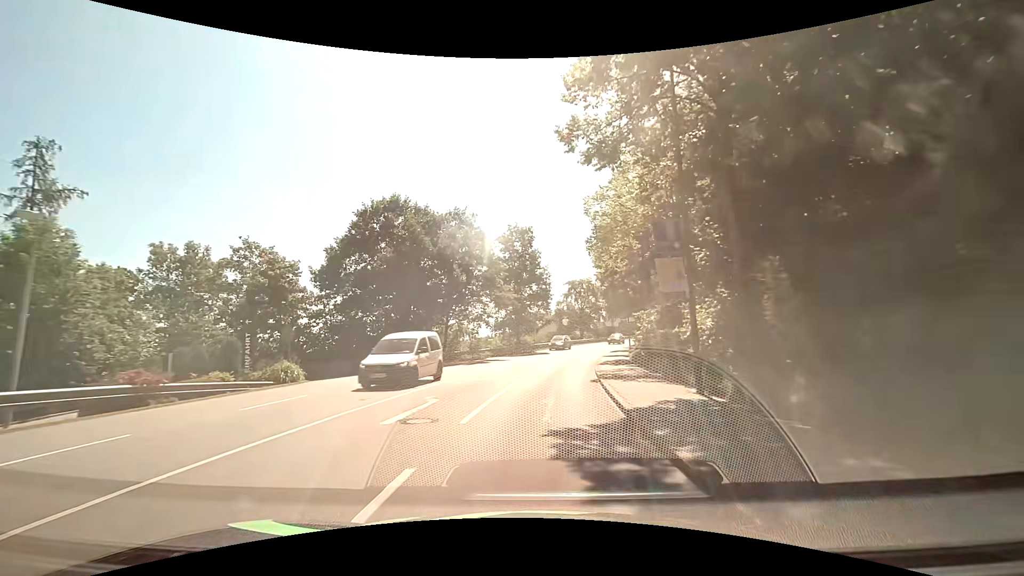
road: tertiary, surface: asphalt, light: Day
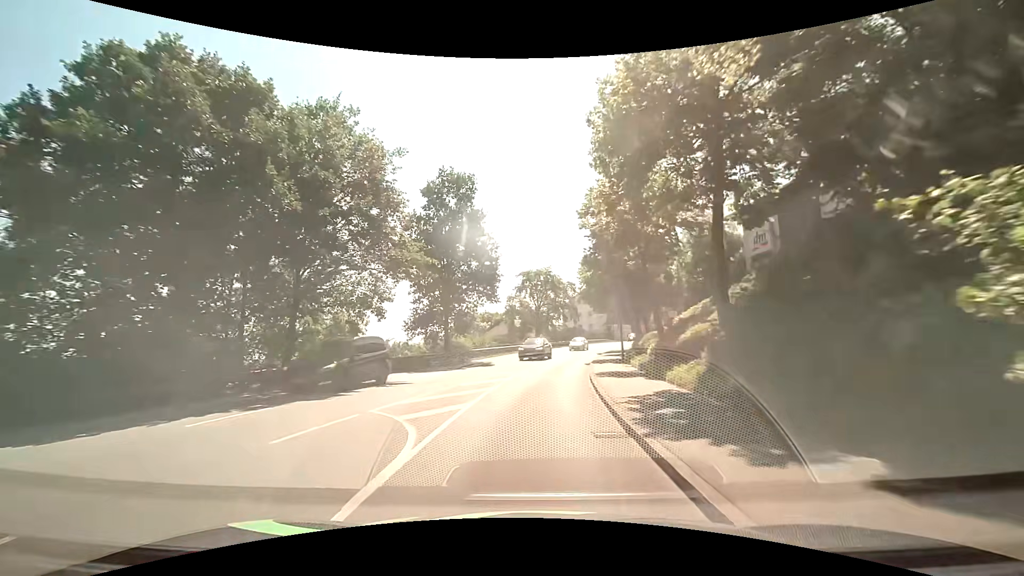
(+1.1, +19.4) m; +5°
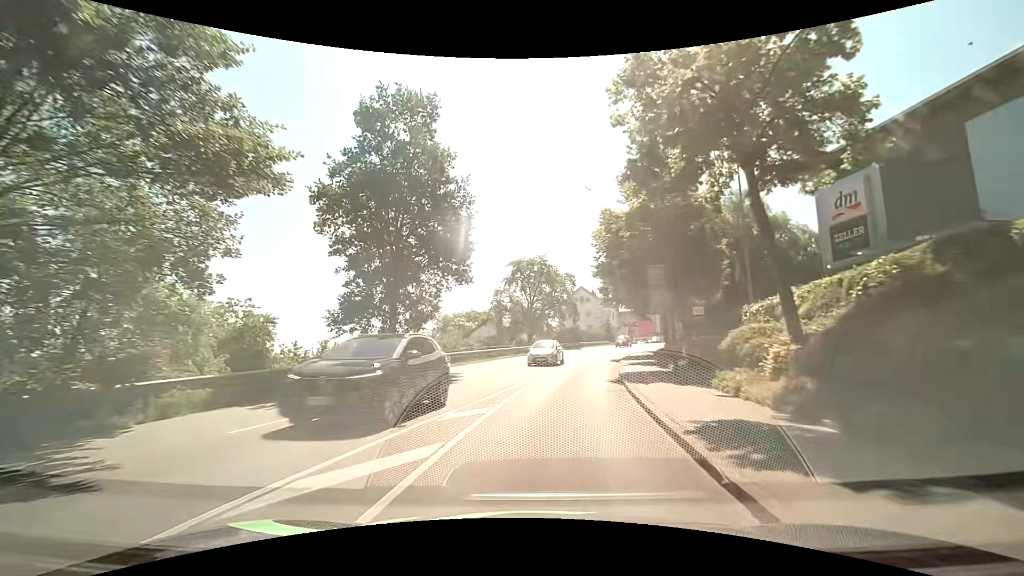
(+0.3, +12.7) m; +1°
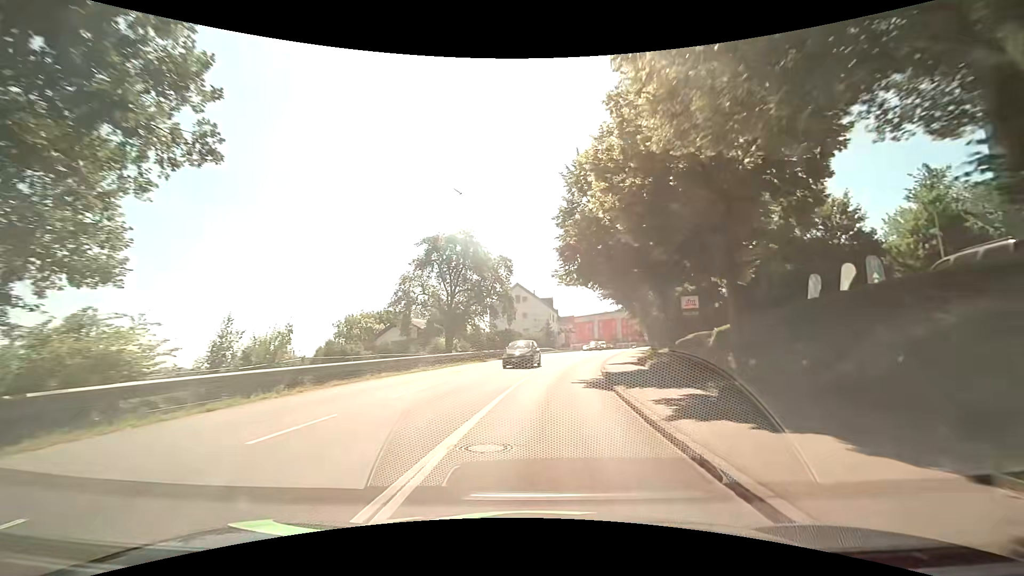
(+1.0, +18.0) m; +7°
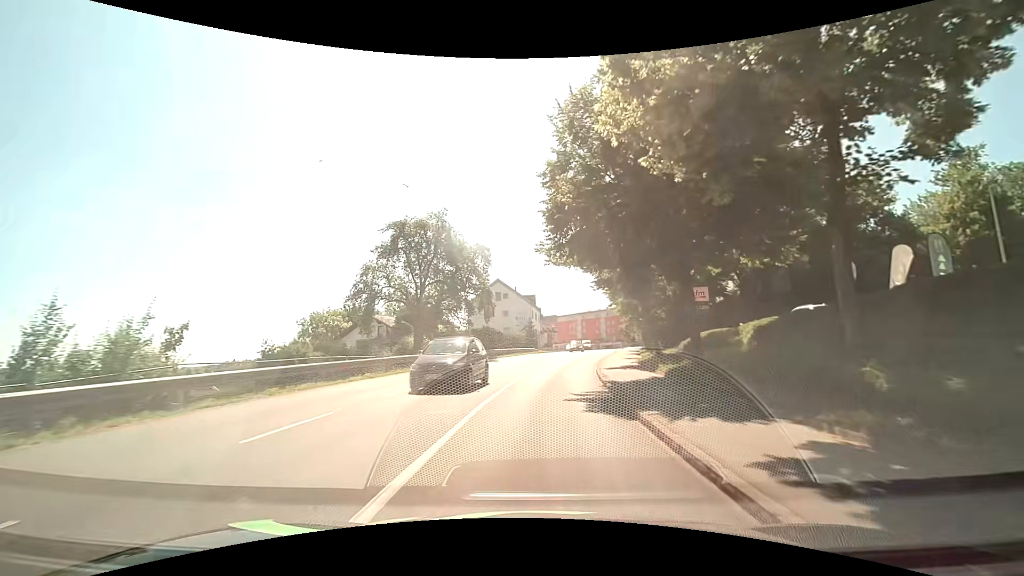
(+0.1, +5.9) m; +1°
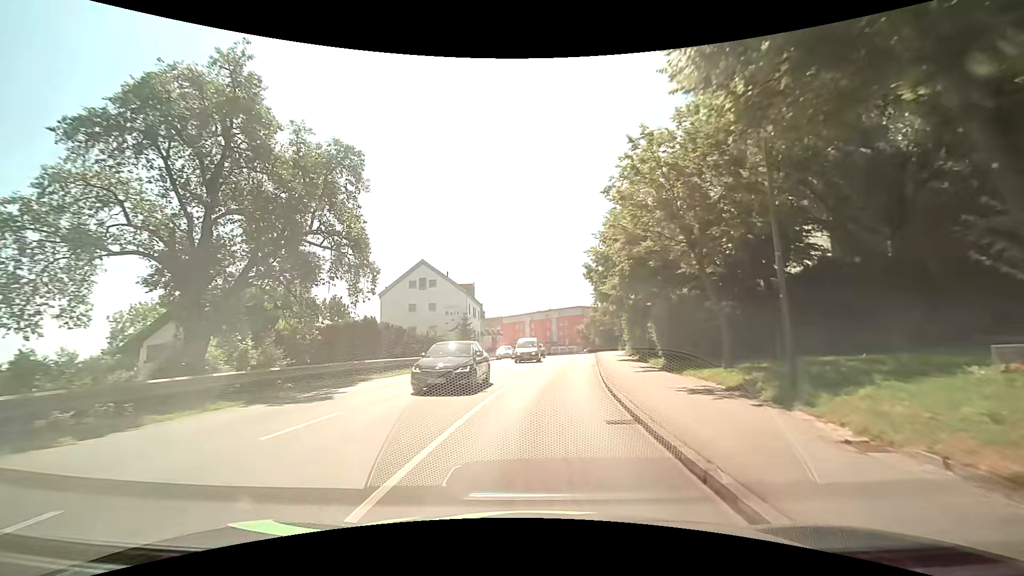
(+1.7, +23.1) m; +7°
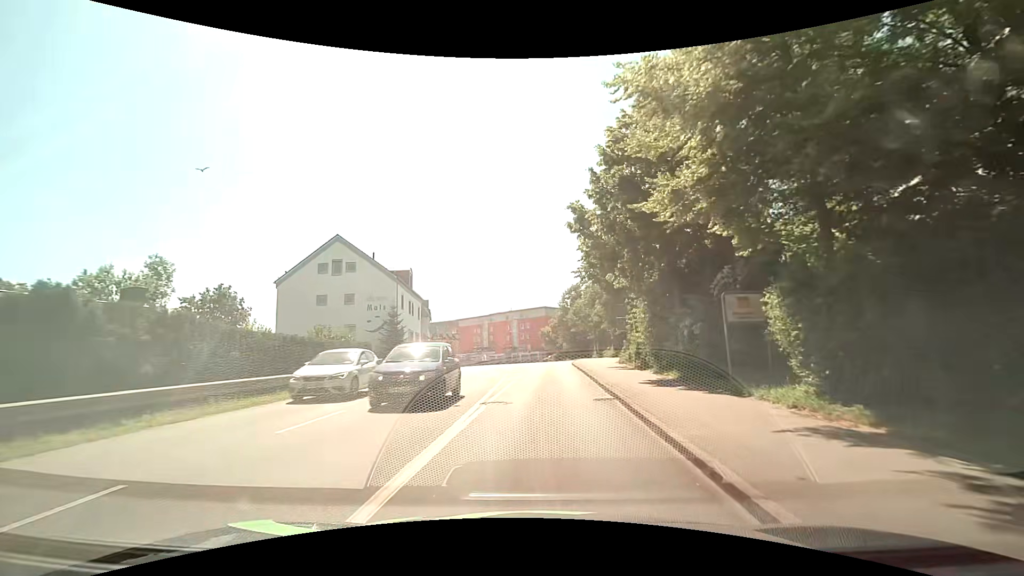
(+0.8, +16.8) m; +5°
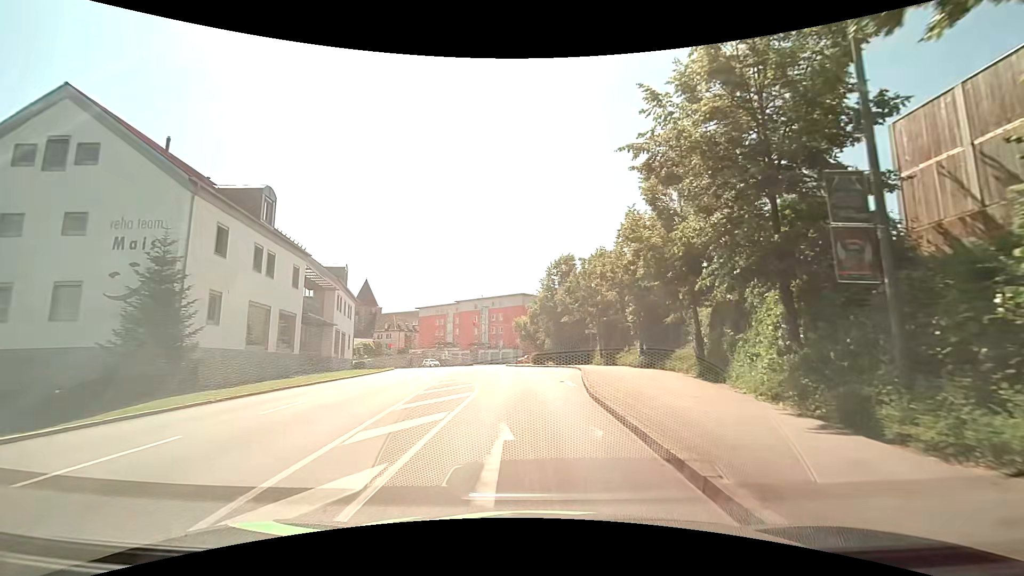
(+1.1, +26.6) m; +3°
